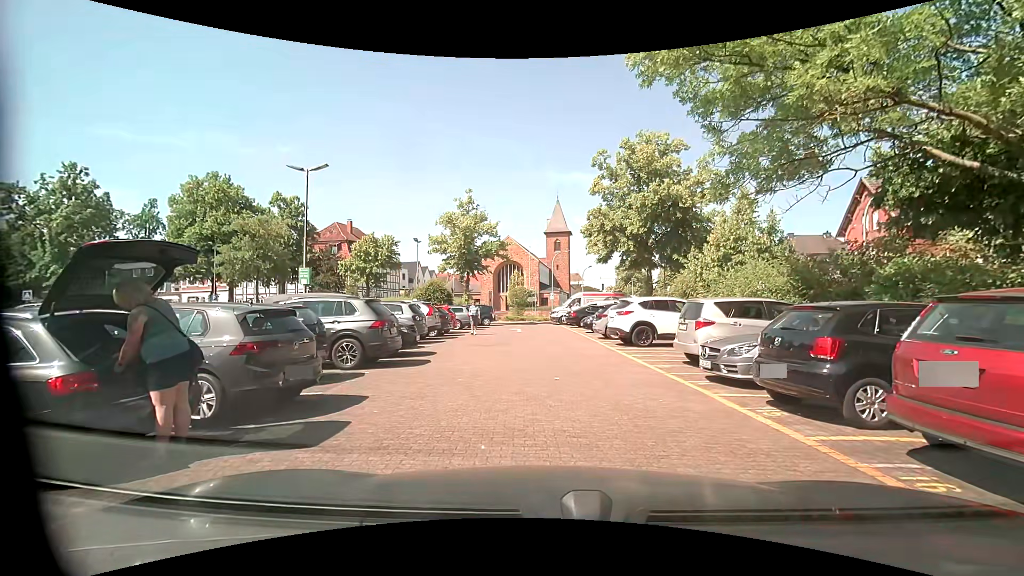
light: Day
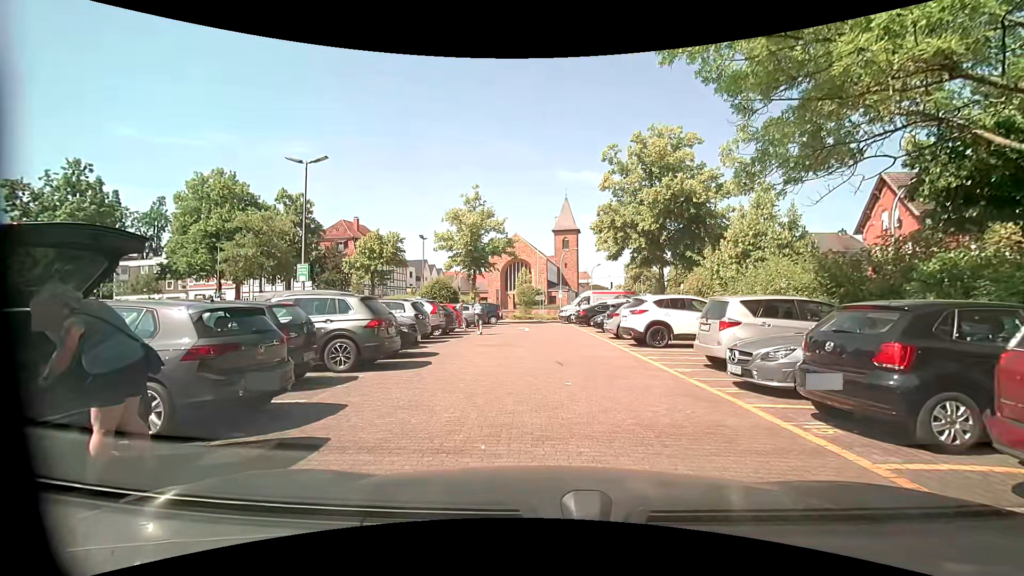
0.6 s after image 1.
(0.0, +0.9) m; +2°
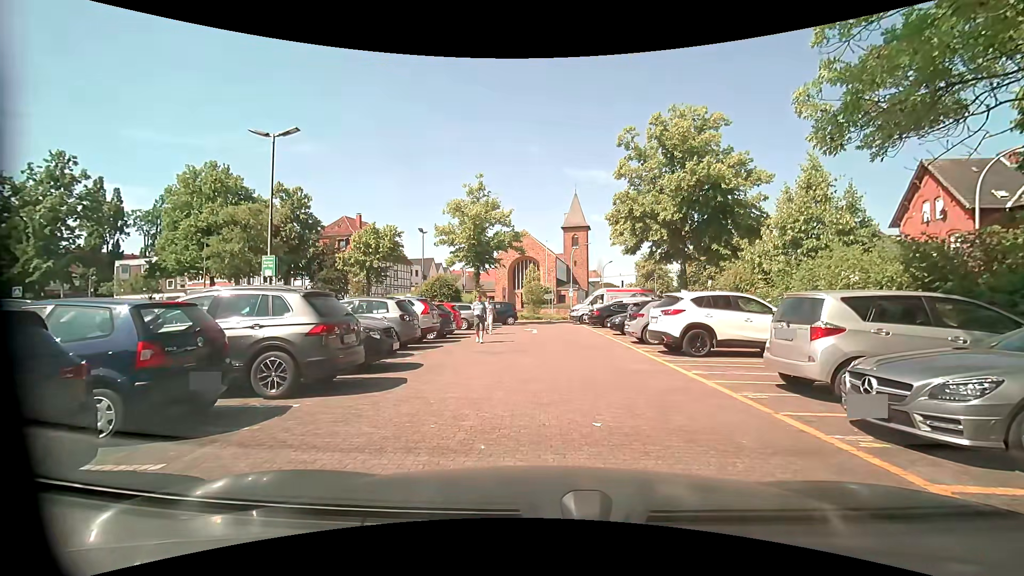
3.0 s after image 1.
(+0.1, +2.9) m; +1°
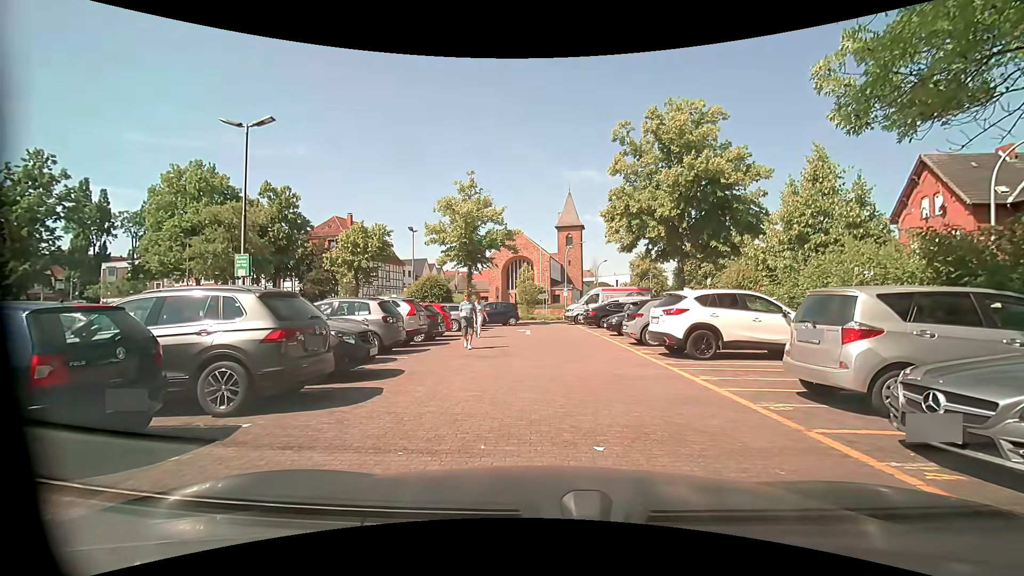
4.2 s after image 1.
(0.0, +0.9) m; 0°
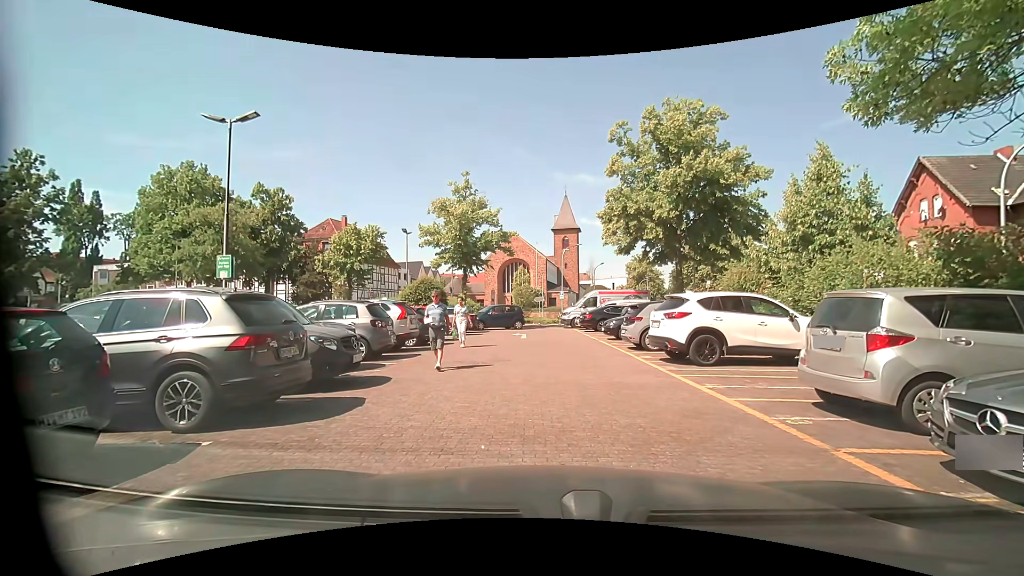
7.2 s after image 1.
(0.0, +0.6) m; 0°
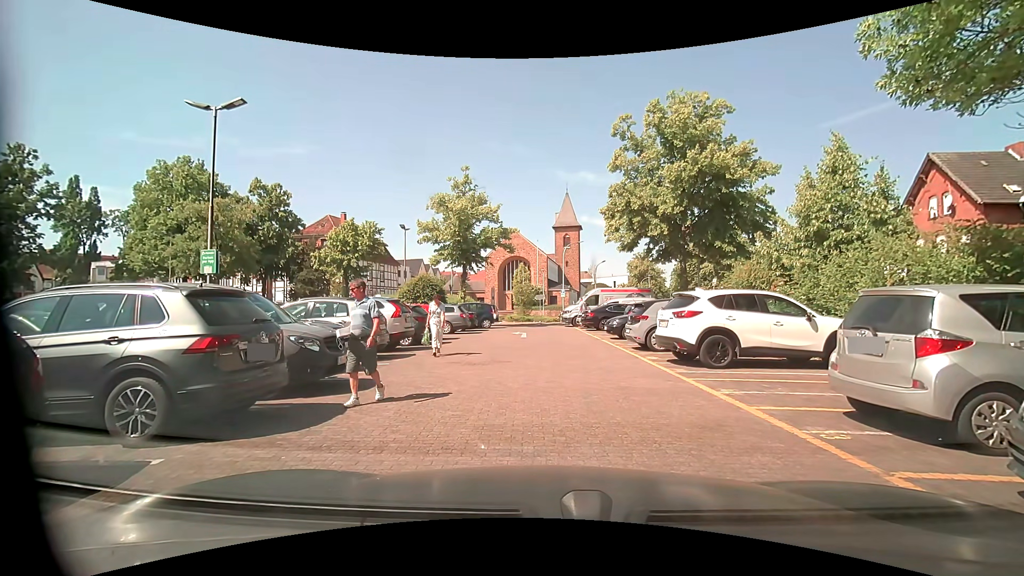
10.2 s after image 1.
(0.0, +0.8) m; 0°
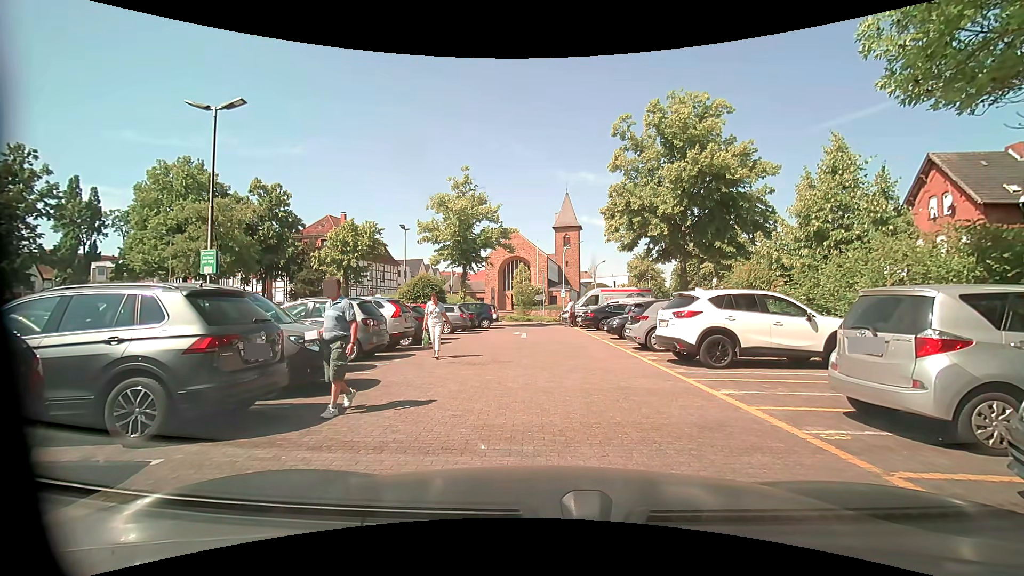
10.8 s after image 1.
(0.0, 0.0) m; 0°
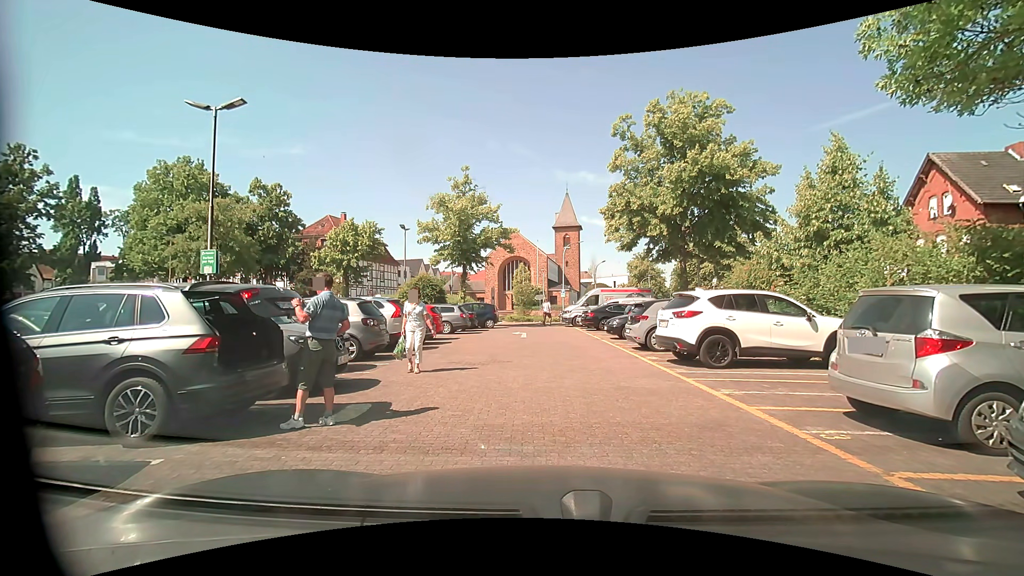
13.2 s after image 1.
(0.0, 0.0) m; 0°
